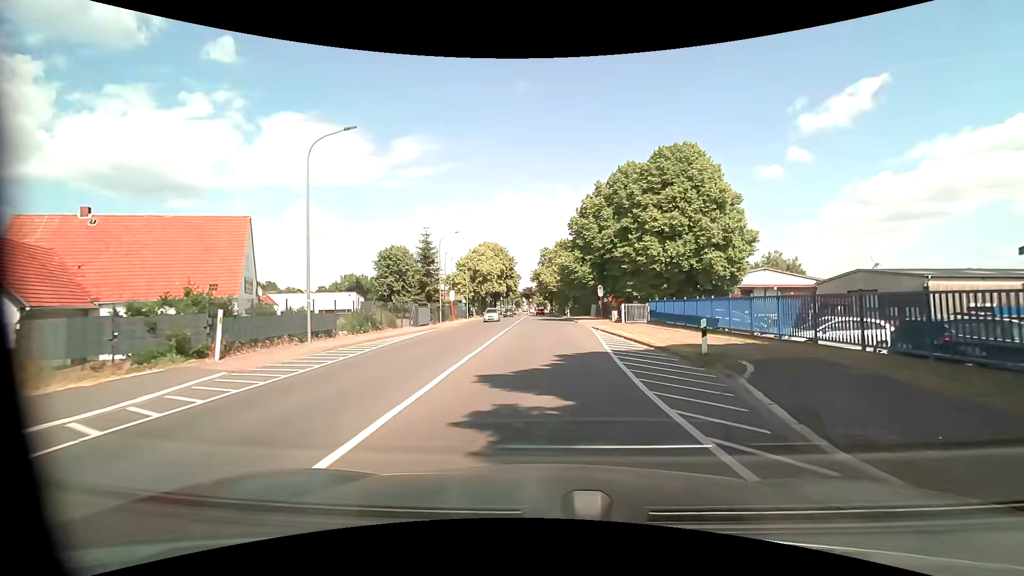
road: tertiary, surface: asphalt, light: Day
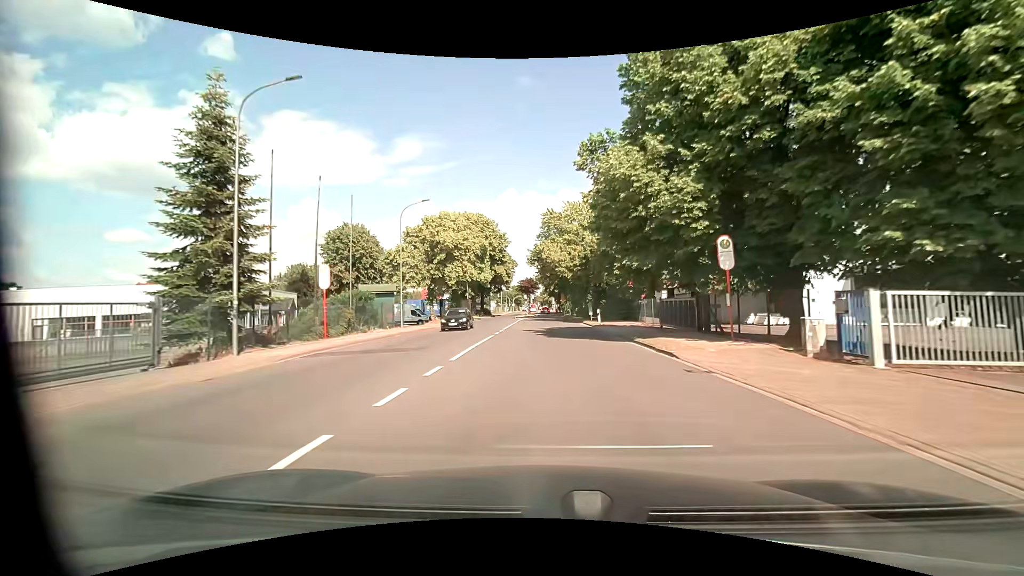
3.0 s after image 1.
(+0.2, +35.7) m; 0°
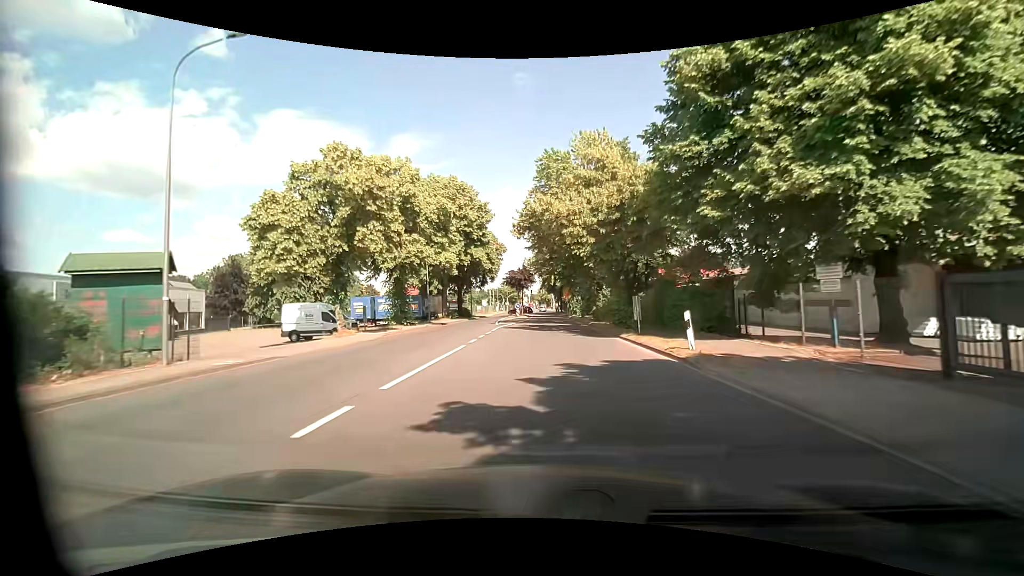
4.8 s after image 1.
(+0.1, +23.3) m; 0°
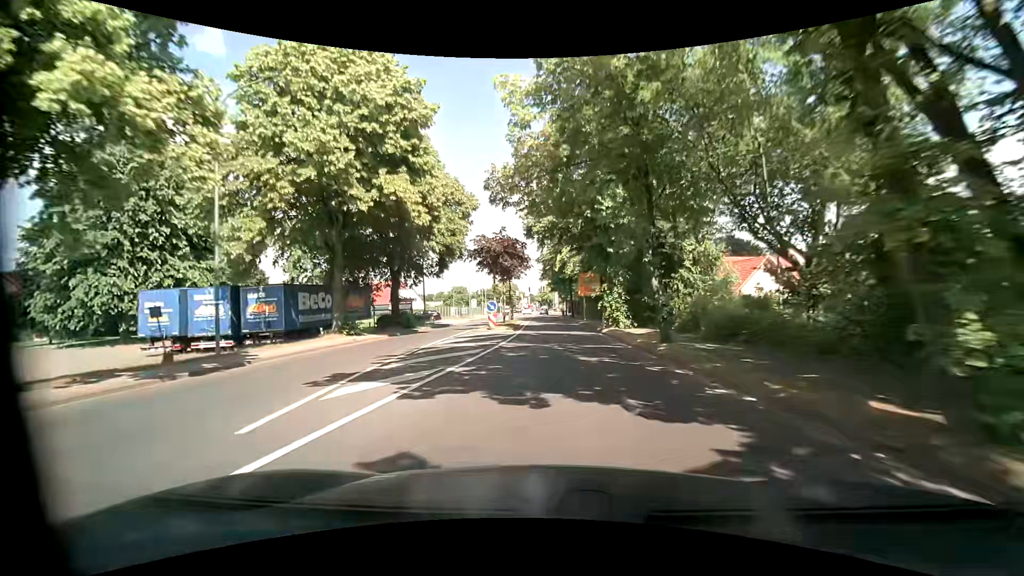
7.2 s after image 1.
(0.0, +31.8) m; 0°
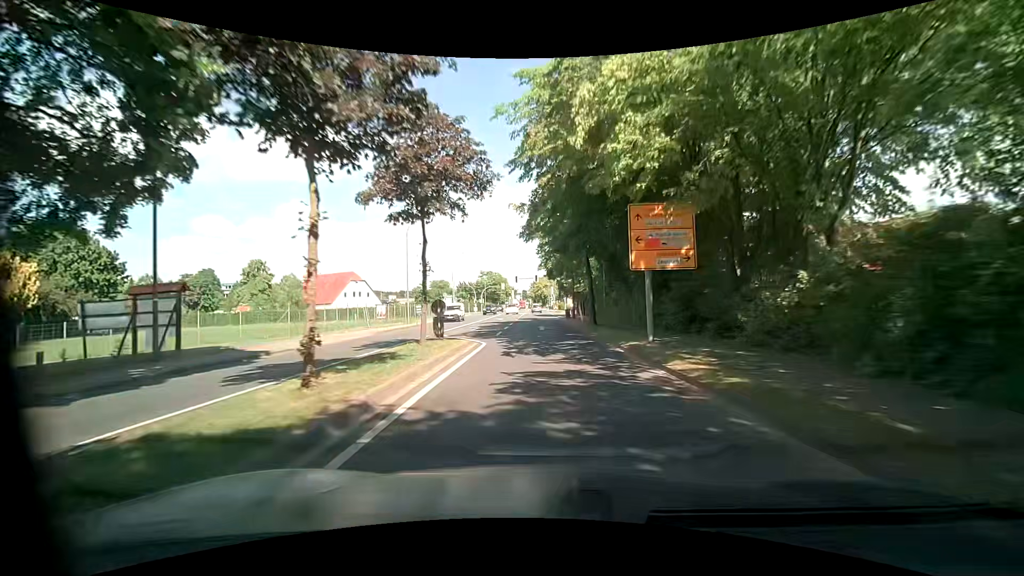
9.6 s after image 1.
(+0.2, +32.1) m; +1°
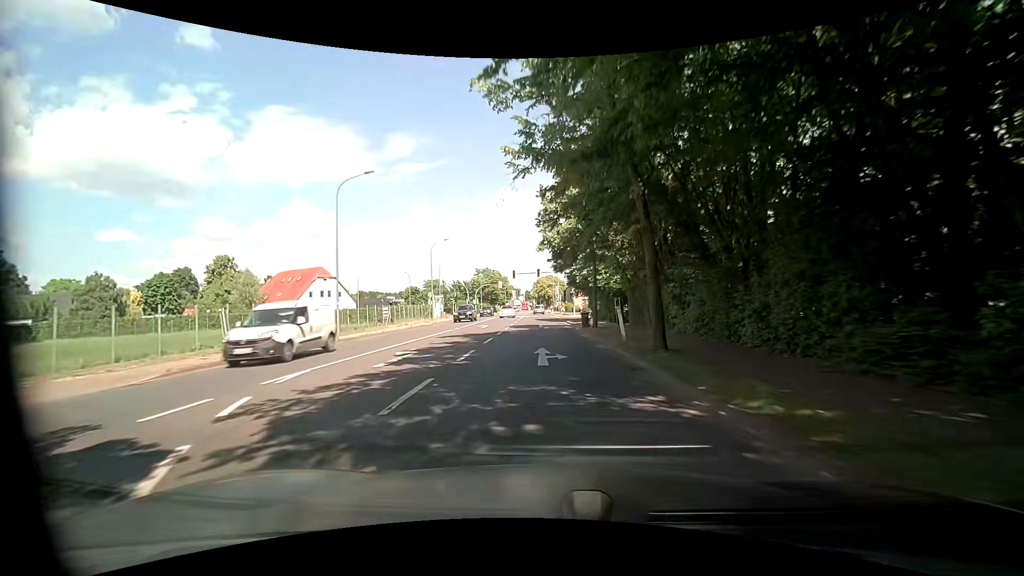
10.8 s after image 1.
(-0.3, +16.1) m; -1°
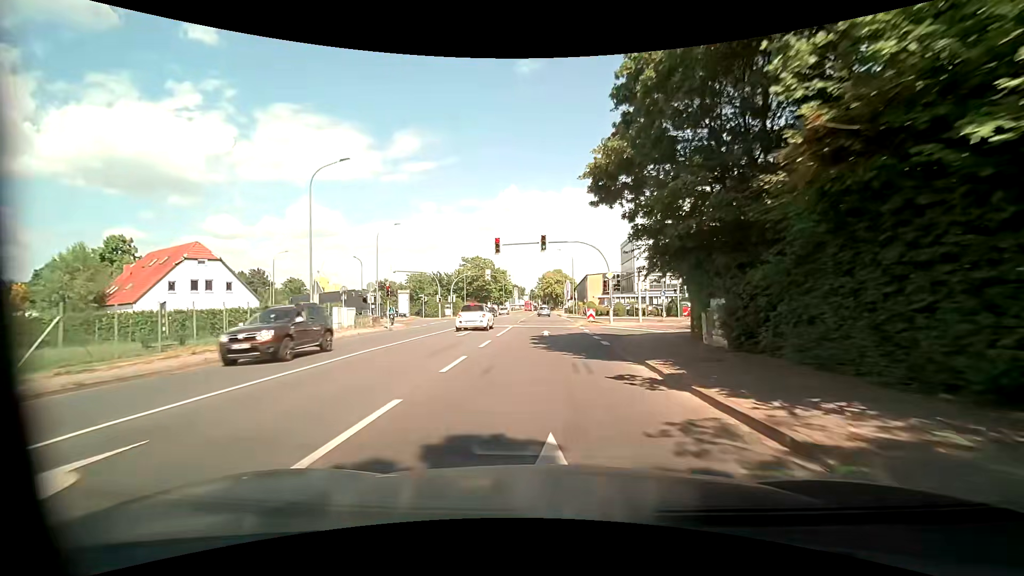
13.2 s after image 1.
(-0.4, +32.3) m; -1°
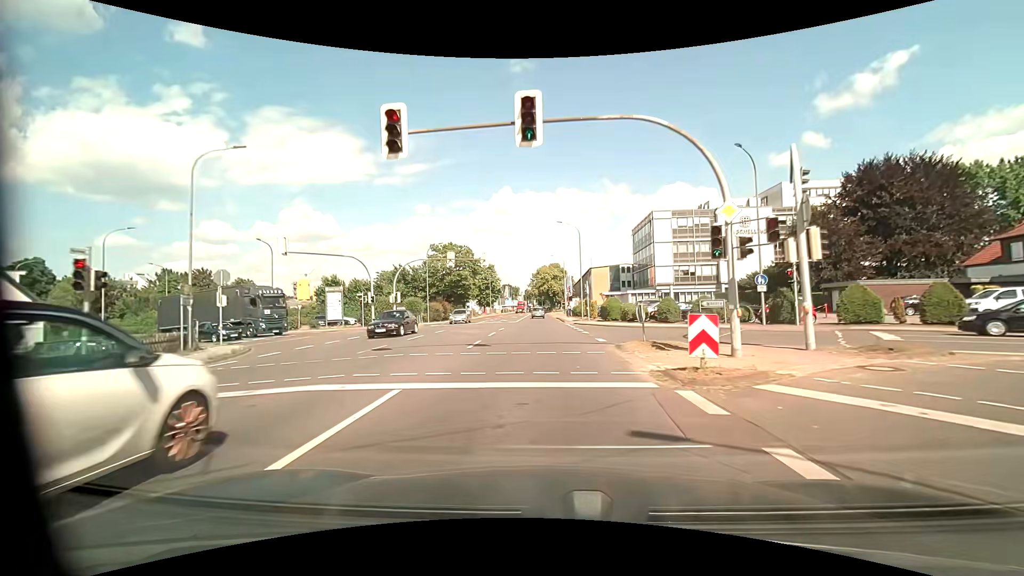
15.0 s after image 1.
(+0.1, +24.2) m; 0°
(0, +10) (0, +20) (0, +30) (0, +40) (0, +50) (0, +60) (0, +70) (-1, +80) (-1, +90) (-1, +100) m
